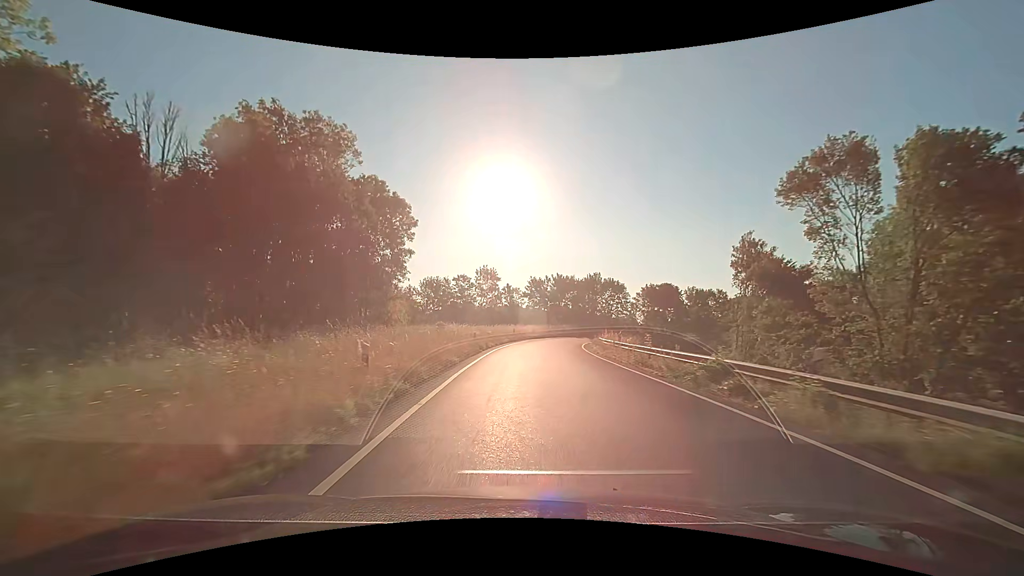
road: trunk_link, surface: asphalt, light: Day
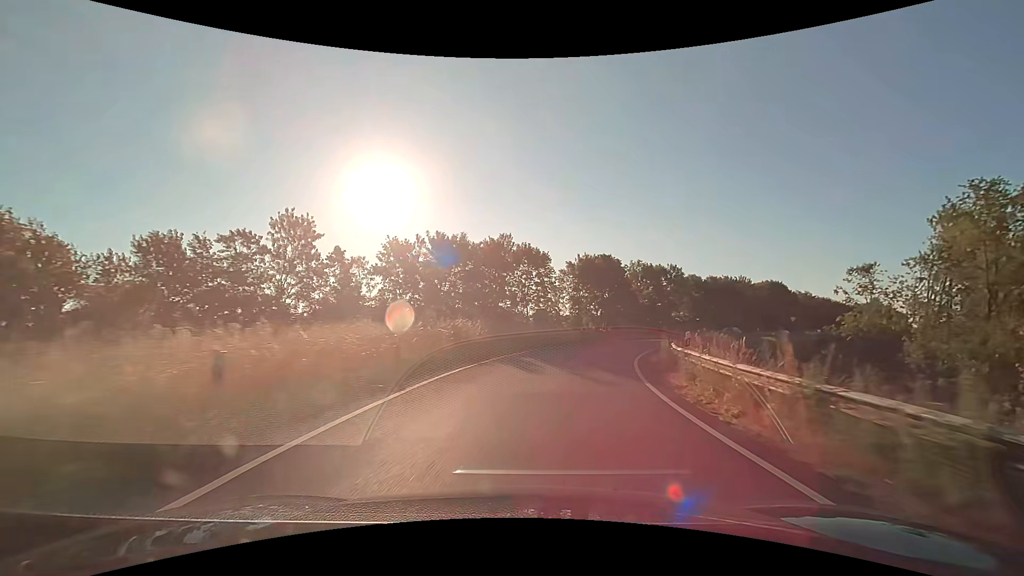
(+2.9, +48.1) m; +13°
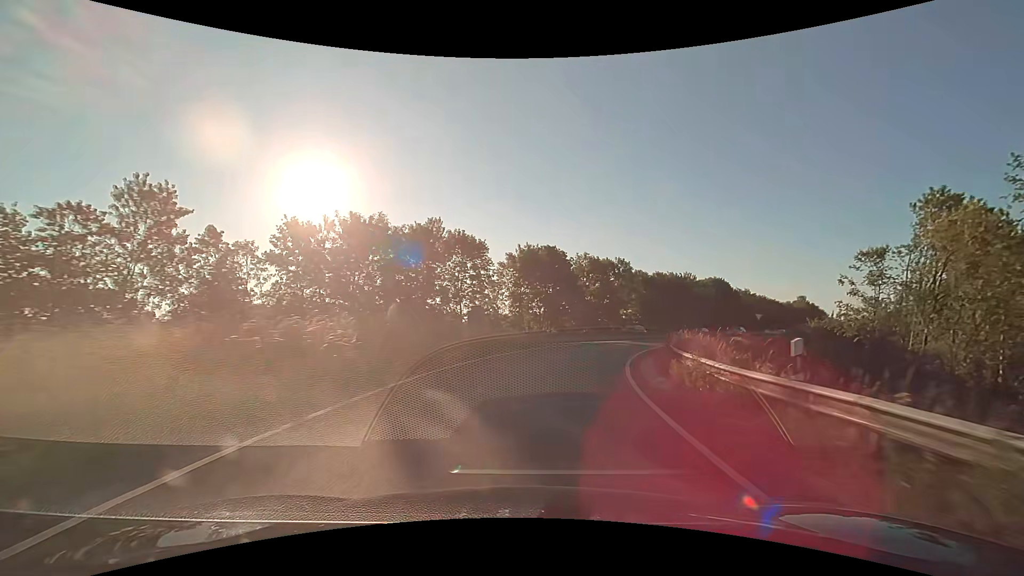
(+0.6, +9.6) m; +7°
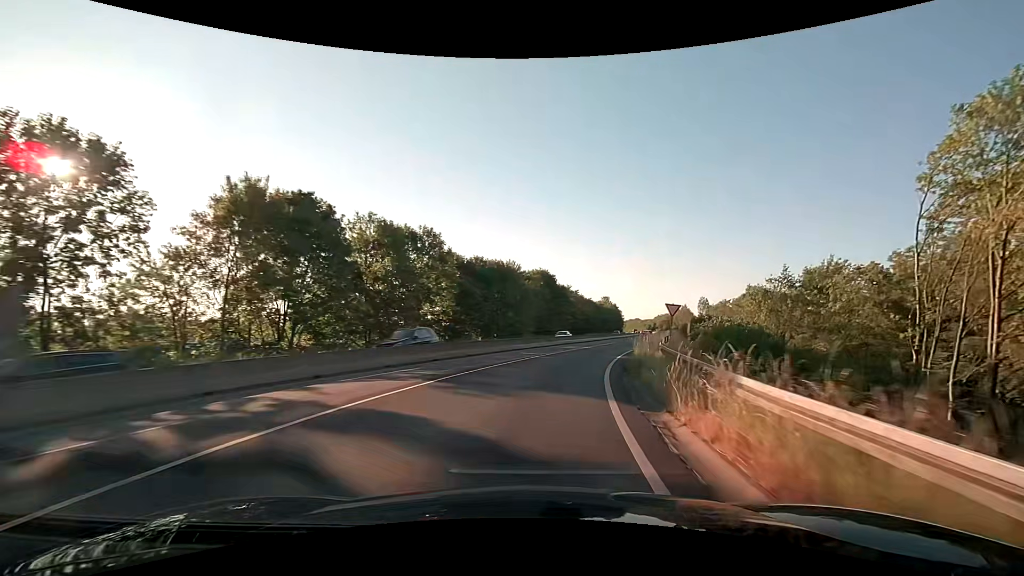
(+5.7, +28.8) m; +22°
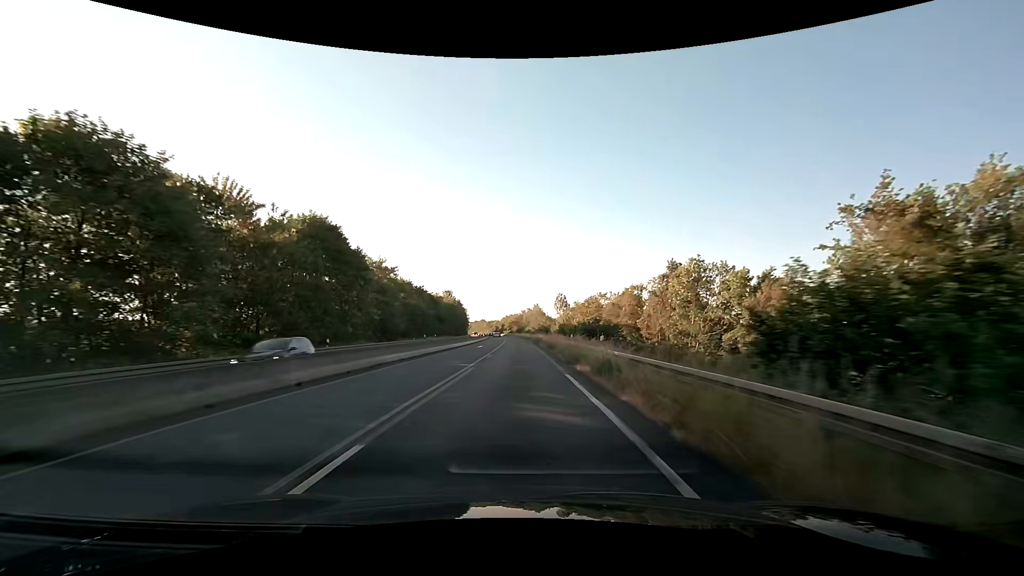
(+9.0, +44.0) m; +18°
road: trunk
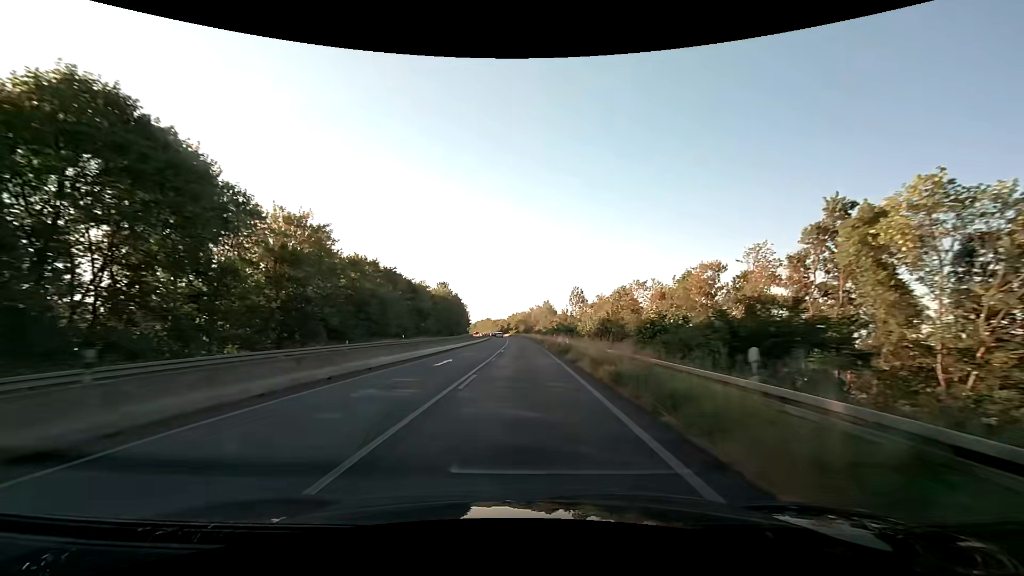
(-0.2, +27.7) m; -1°
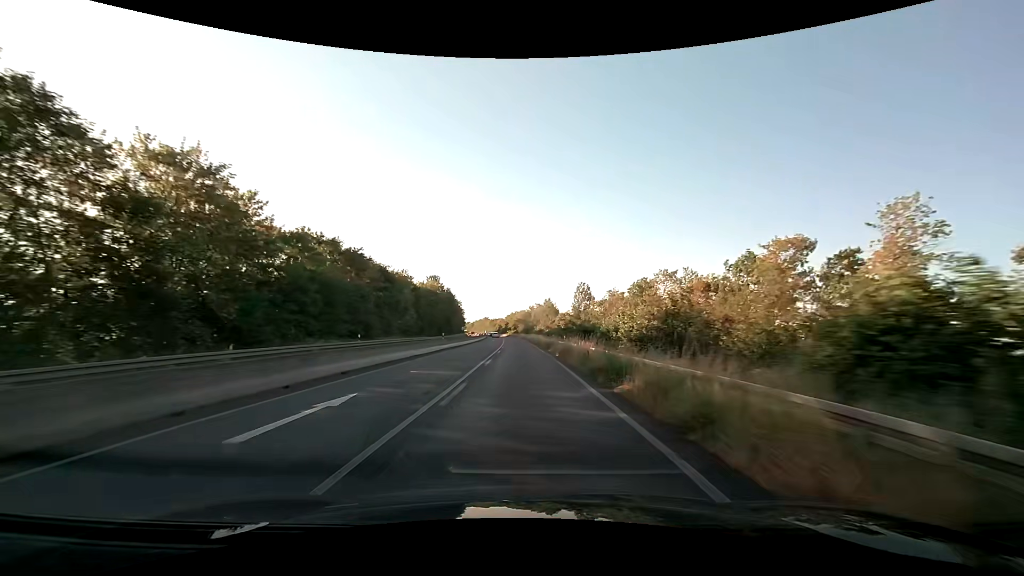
(0.0, +15.2) m; 0°
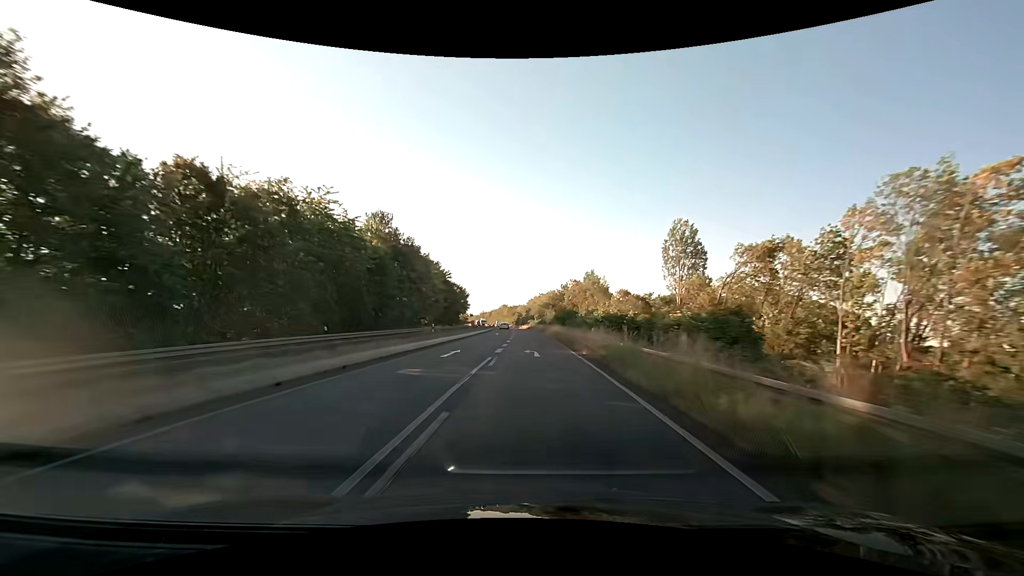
(-0.7, +66.5) m; -2°
(0, +10) (0, +20) (-1, +30) (-1, +40) (-1, +50) (-2, +60) (-2, +70) (-3, +80) (-3, +90) (-4, +100) m
